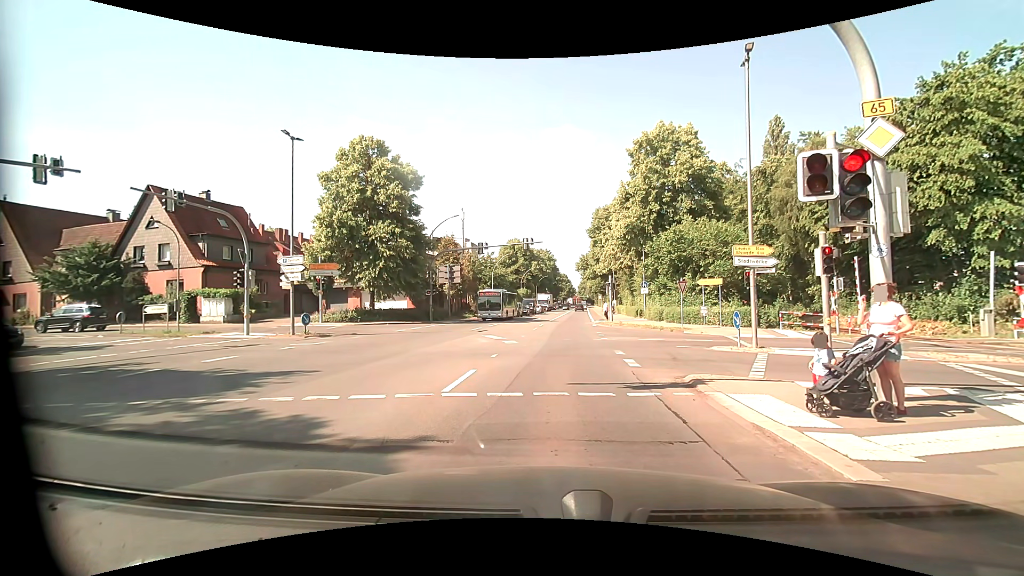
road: primary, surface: asphalt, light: Day
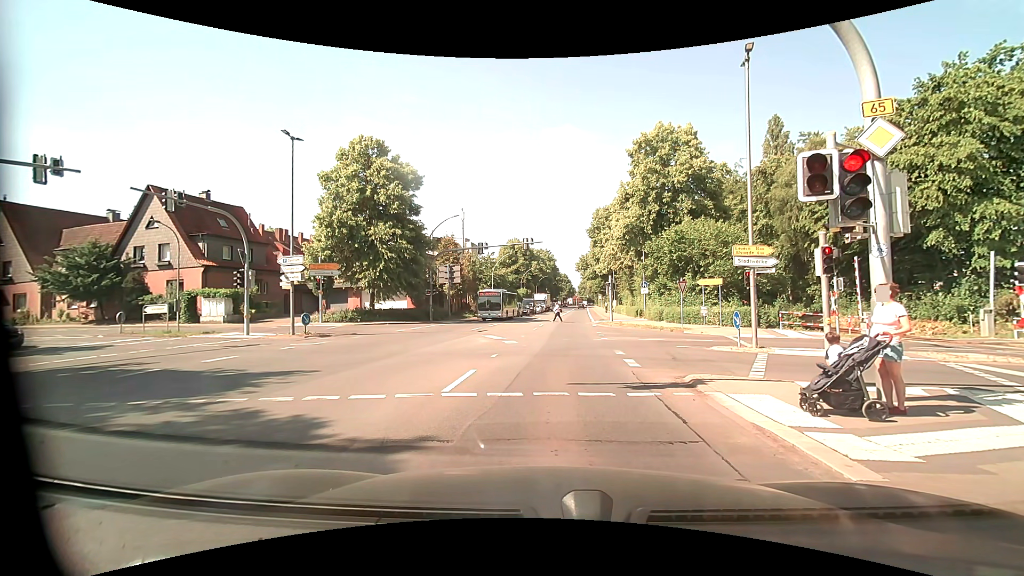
(0.0, 0.0) m; 0°
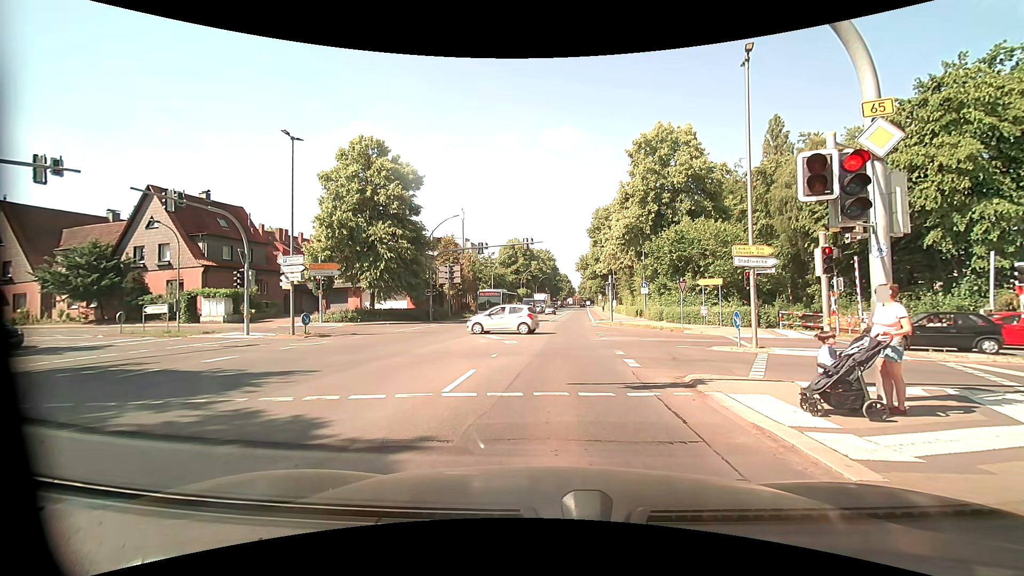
(0.0, 0.0) m; 0°
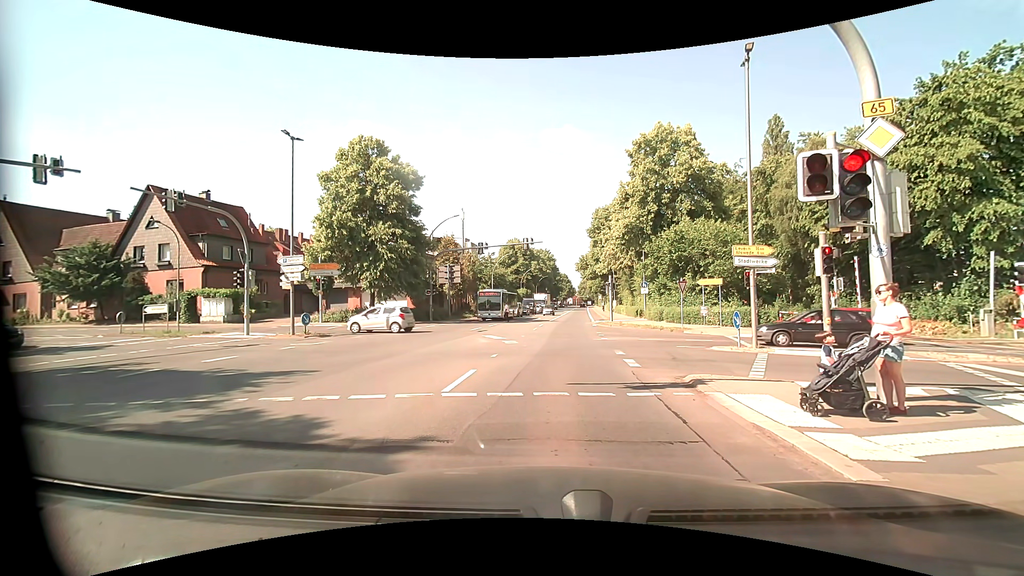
(0.0, 0.0) m; 0°
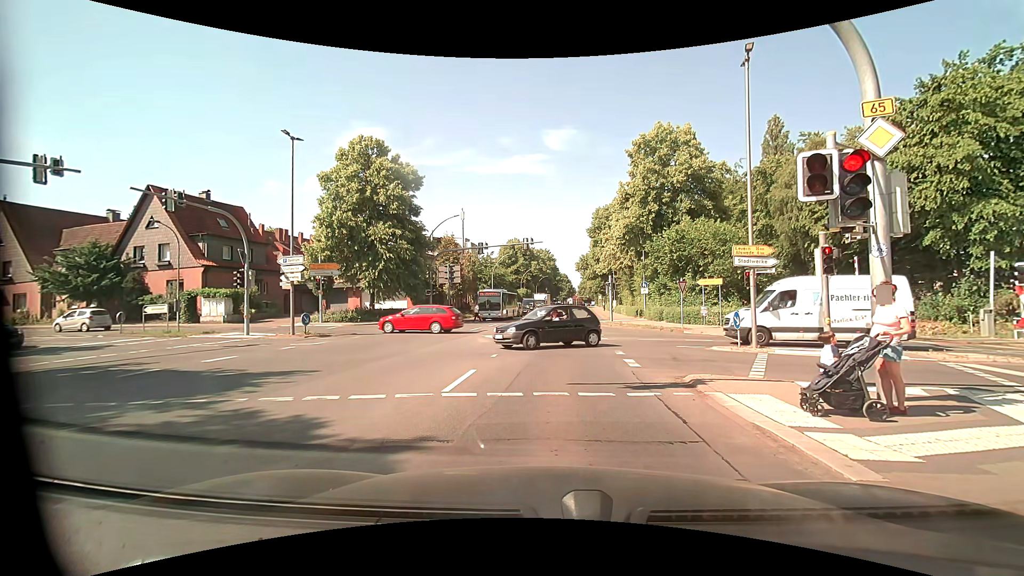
(0.0, 0.0) m; 0°
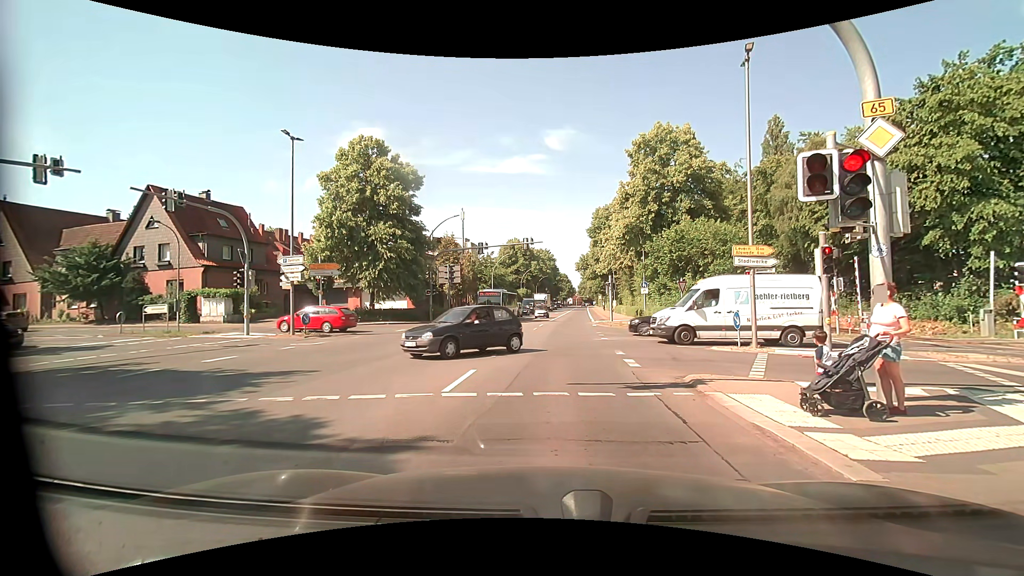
(0.0, 0.0) m; 0°
(0, +10) (+1, +20) (+1, +30) (+2, +40) (+3, +50) (+4, +60) (+4, +70) (+5, +80) (+6, +90) (+7, +100) m
